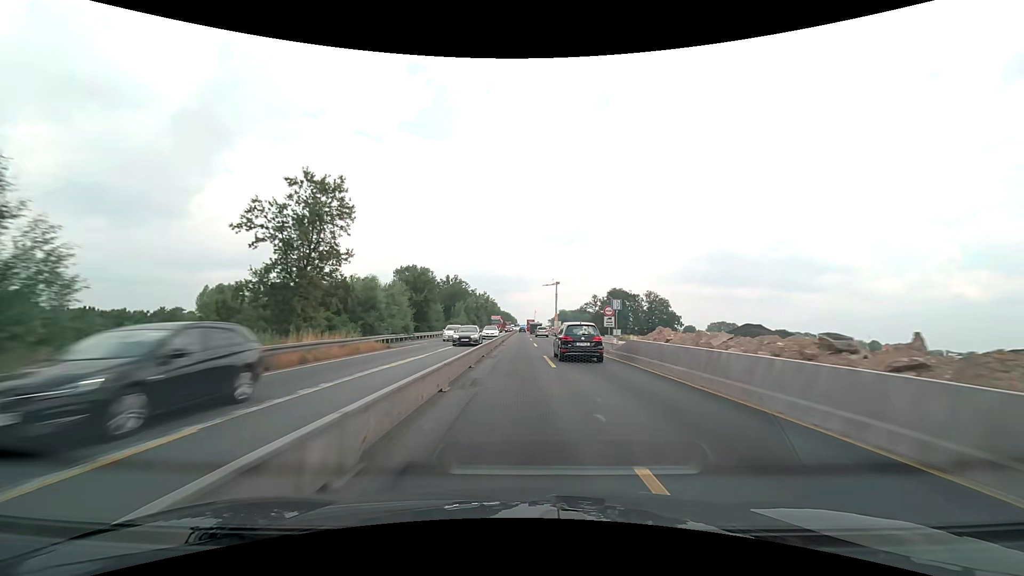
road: motorway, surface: concrete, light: Day
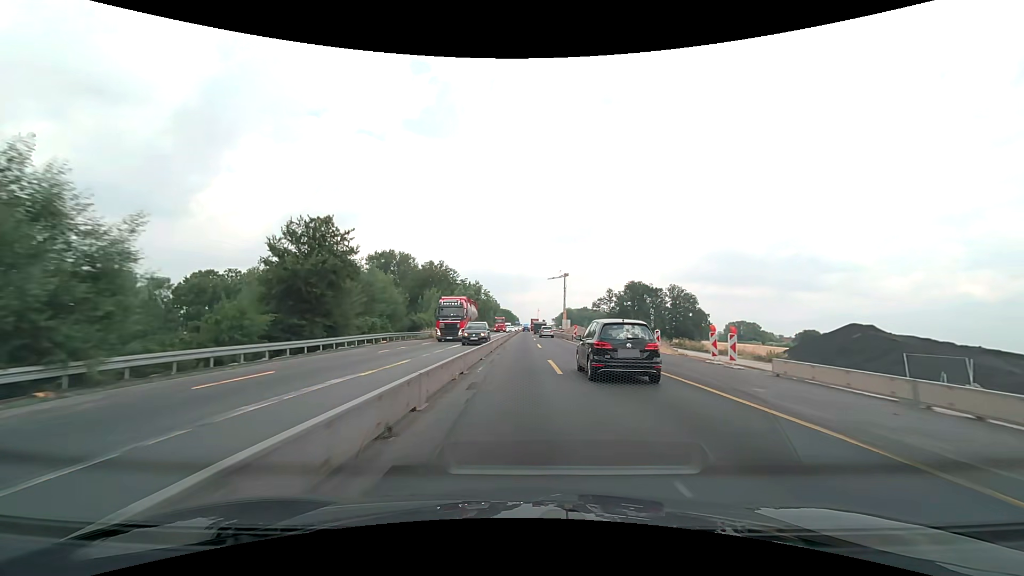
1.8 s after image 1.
(-0.1, +38.5) m; 0°
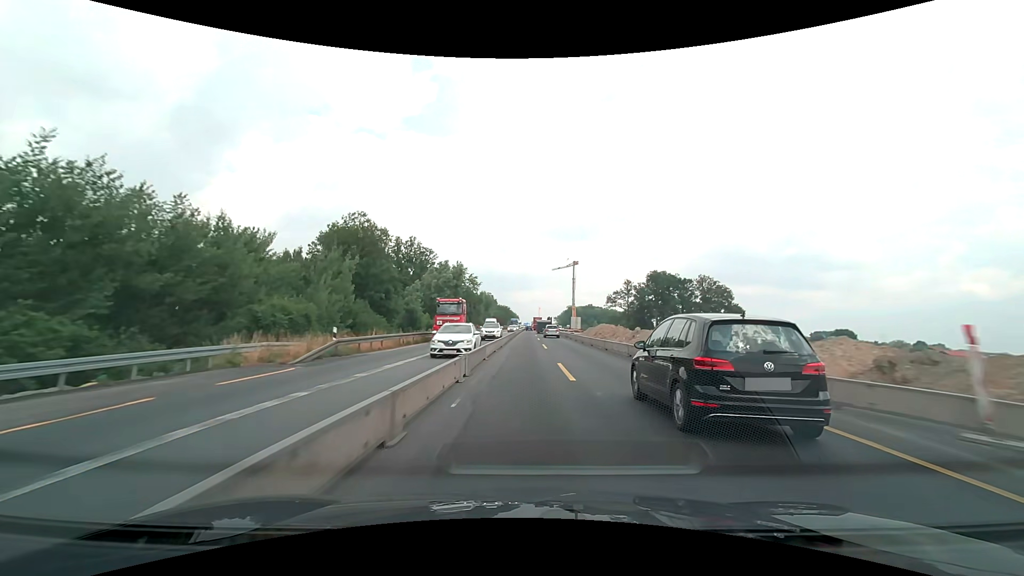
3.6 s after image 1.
(0.0, +38.5) m; 0°
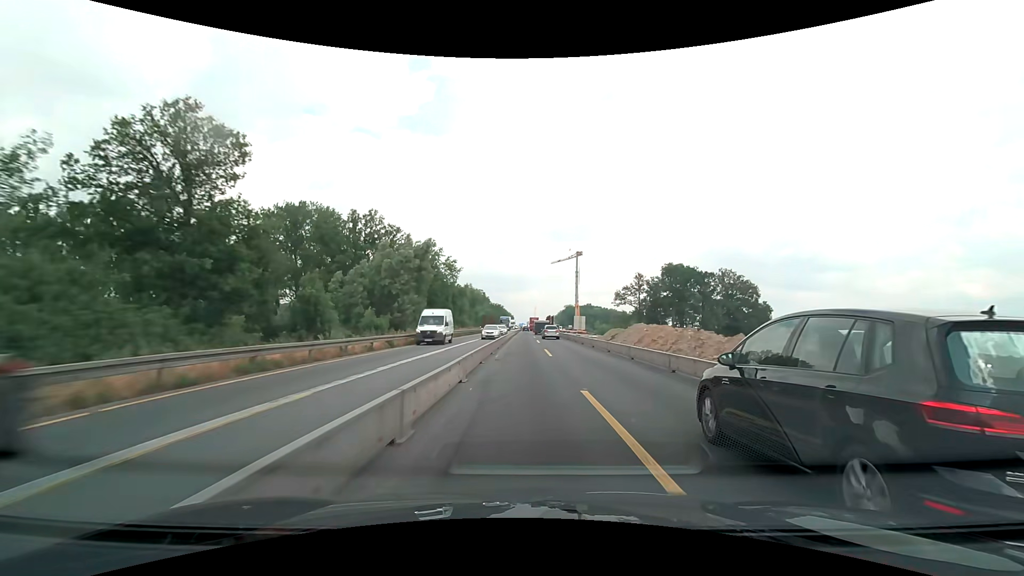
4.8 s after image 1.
(+0.1, +25.7) m; +1°
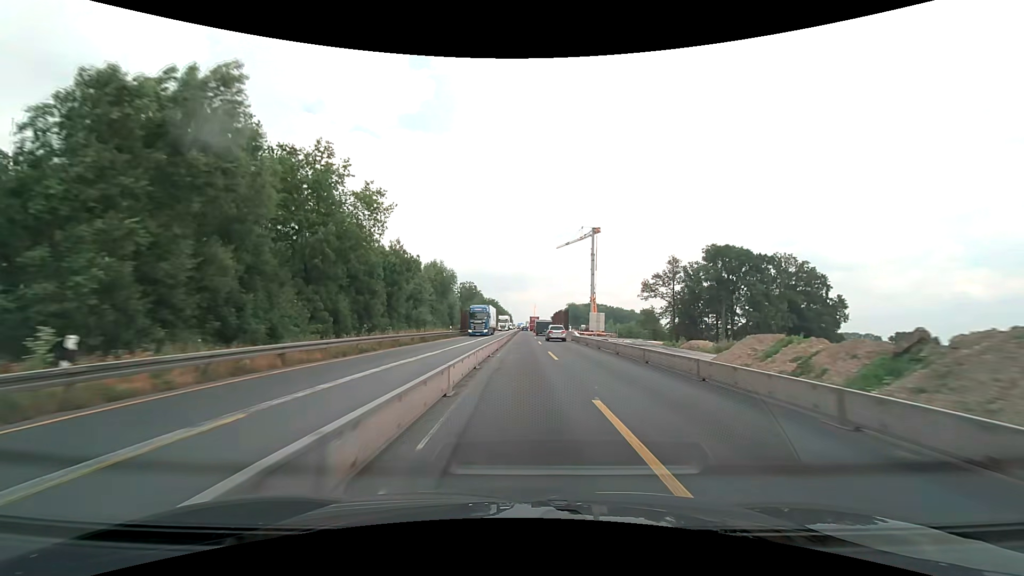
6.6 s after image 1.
(0.0, +38.5) m; 0°
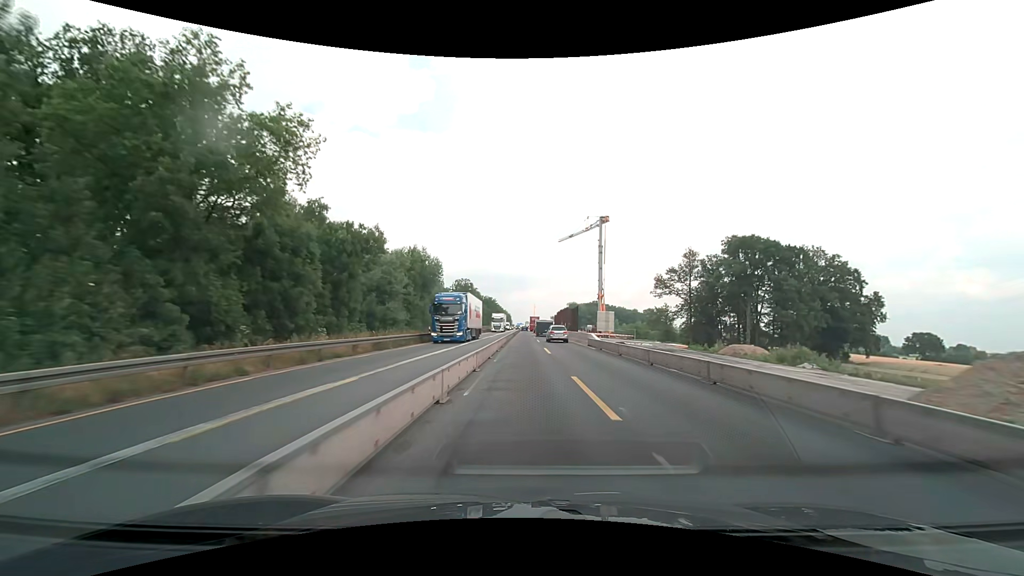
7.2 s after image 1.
(0.0, +12.8) m; 0°
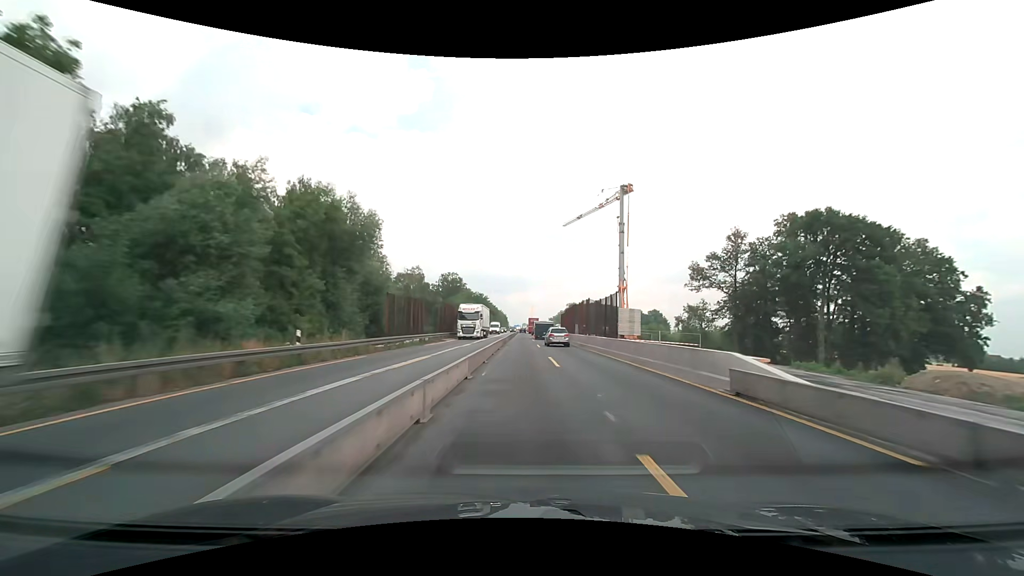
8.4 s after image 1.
(+0.1, +25.7) m; 0°
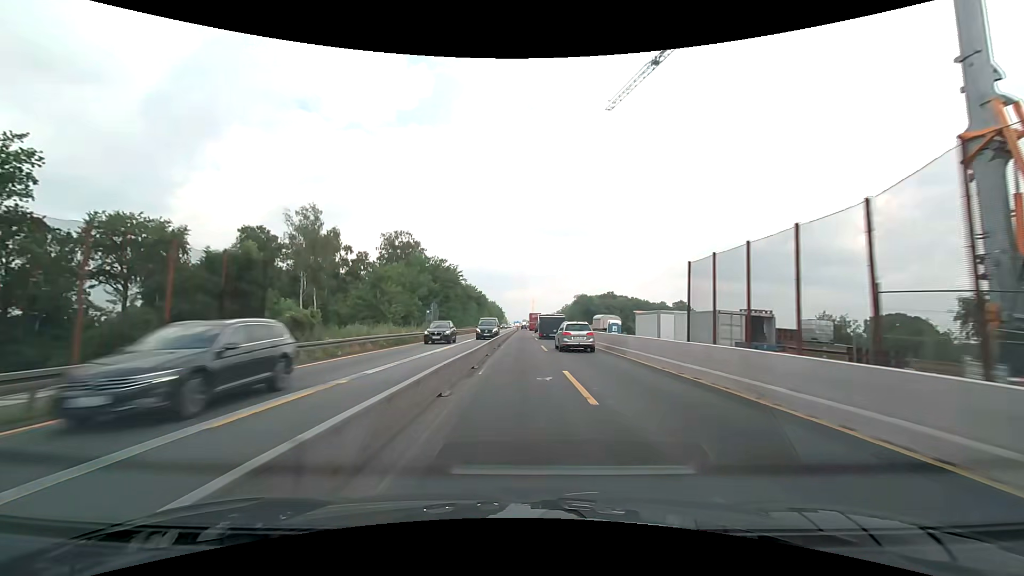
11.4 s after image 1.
(0.0, +64.2) m; 0°
(0, +10) (0, +20) (0, +30) (0, +40) (0, +50) (0, +60) (0, +70) (0, +80) (0, +90) (0, +100) m
